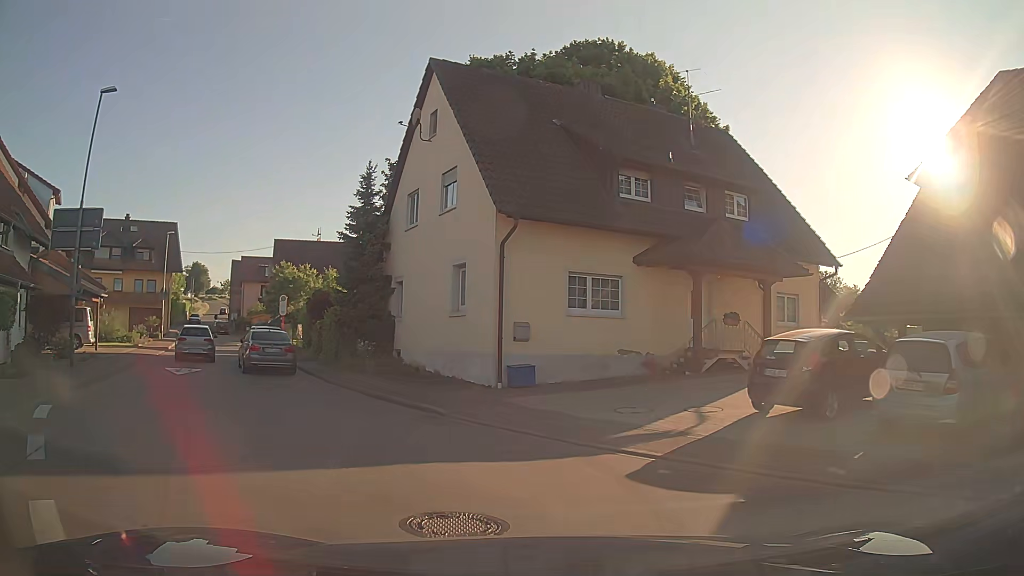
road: tertiary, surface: asphalt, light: Day
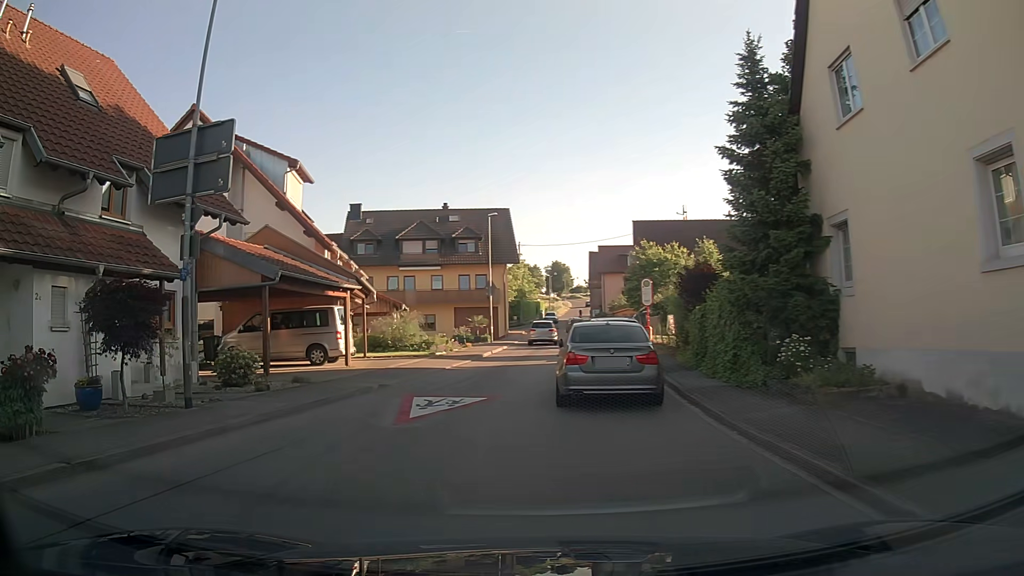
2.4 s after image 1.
(-2.5, +10.4) m; -32°
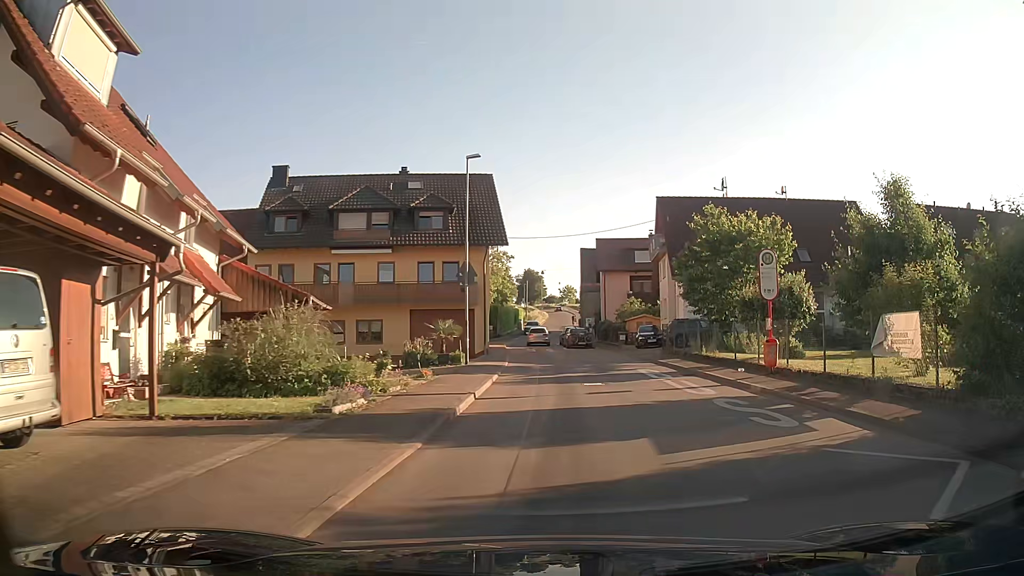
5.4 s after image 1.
(-1.1, +17.2) m; +5°
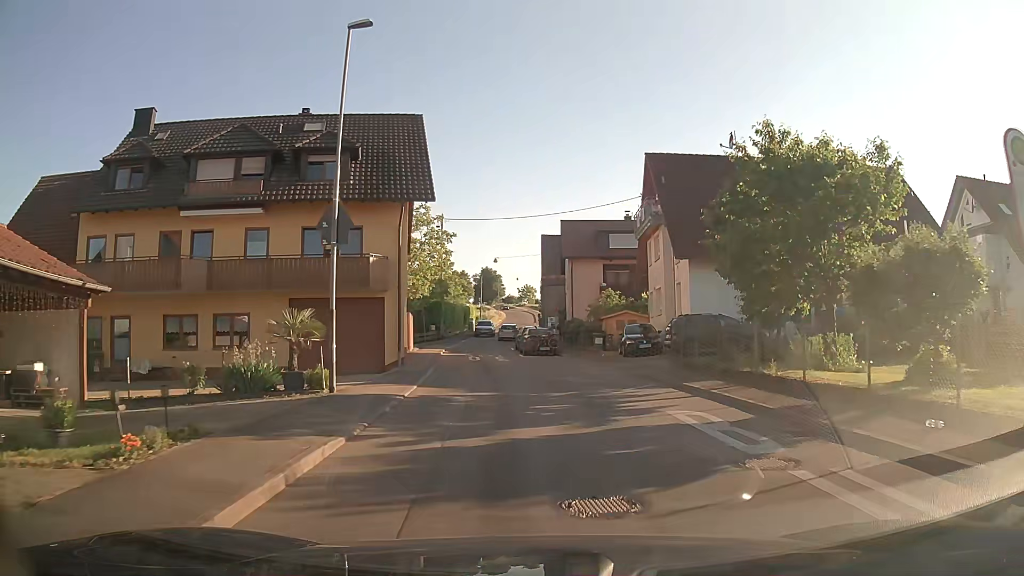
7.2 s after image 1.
(+0.4, +12.4) m; +3°
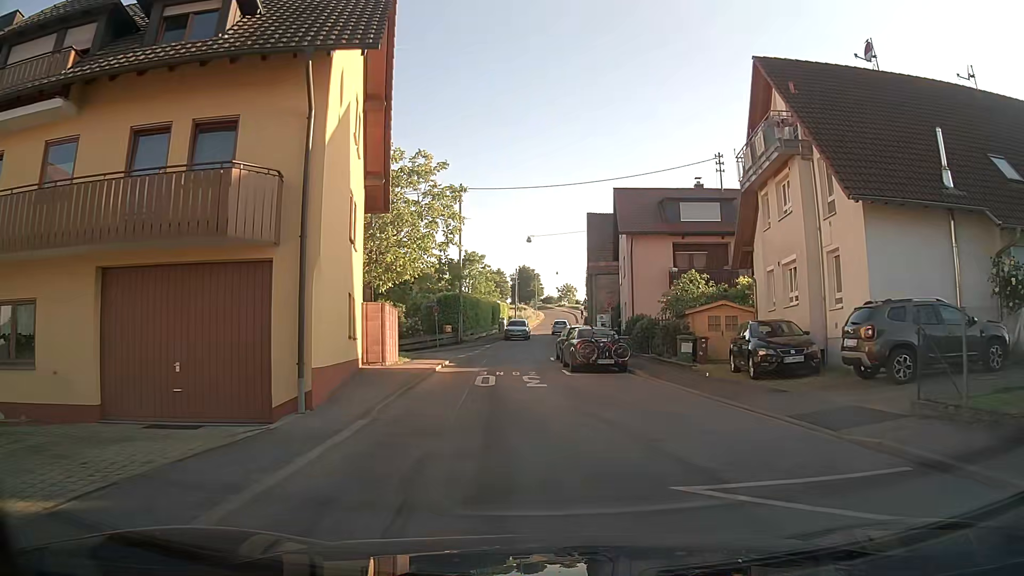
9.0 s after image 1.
(-0.5, +13.4) m; -4°
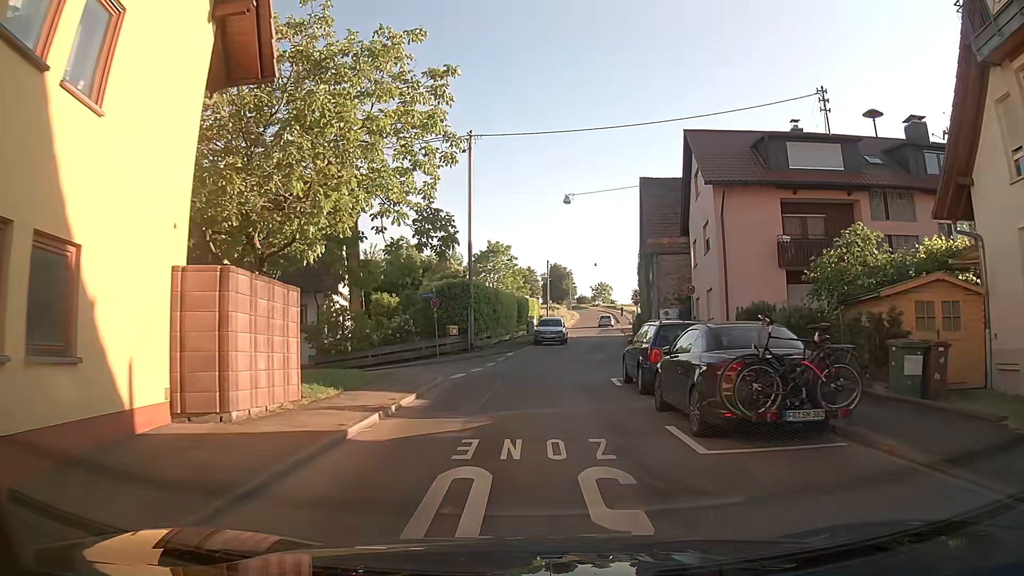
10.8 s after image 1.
(-0.3, +13.2) m; -4°
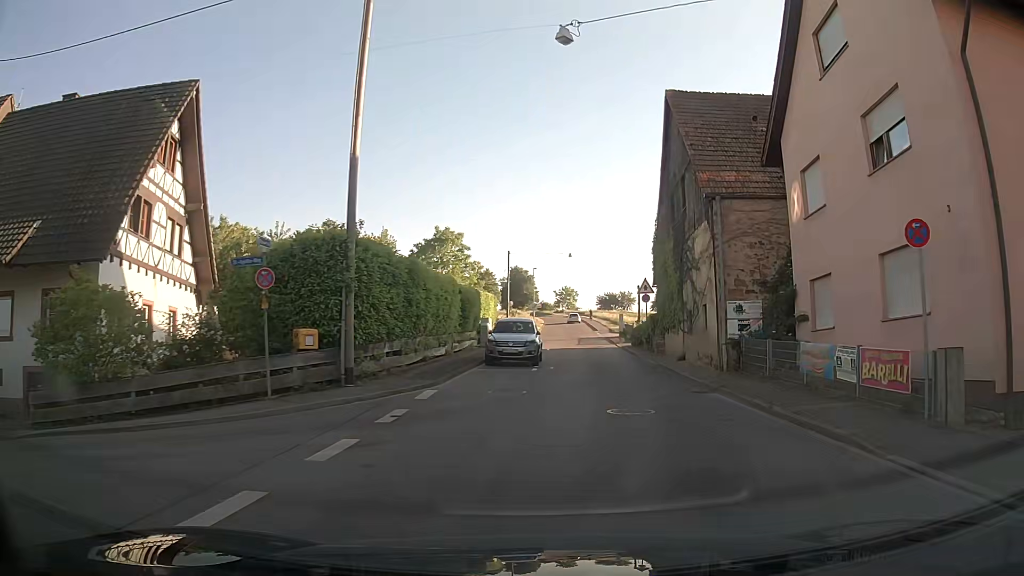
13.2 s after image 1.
(+0.4, +17.2) m; +3°
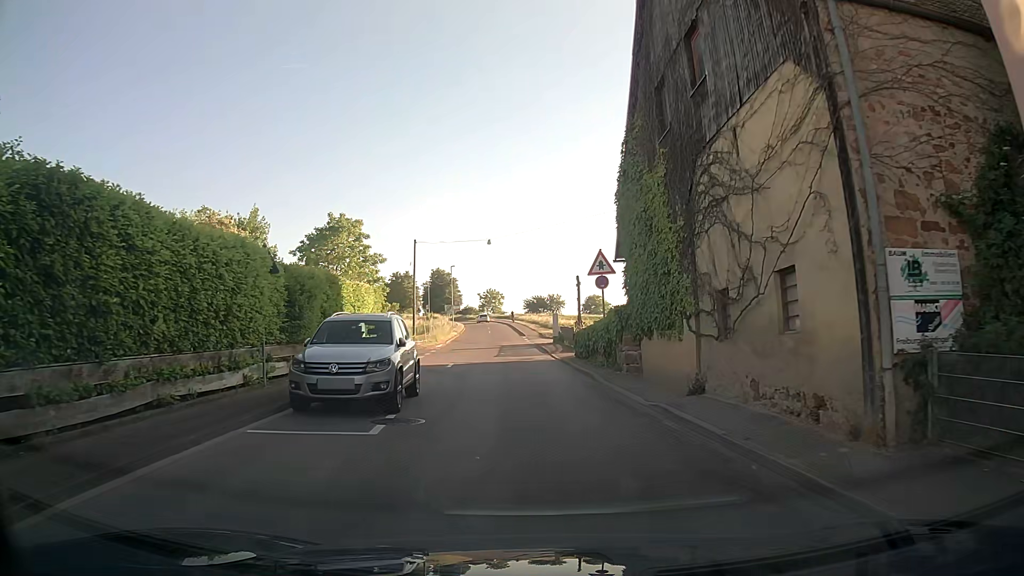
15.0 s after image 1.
(+1.3, +12.3) m; +8°
